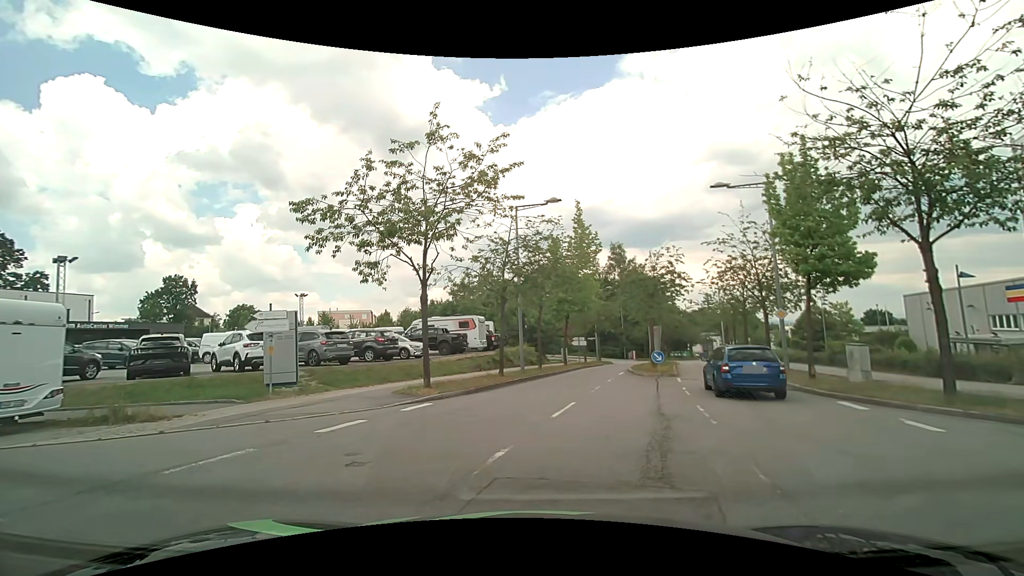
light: Day
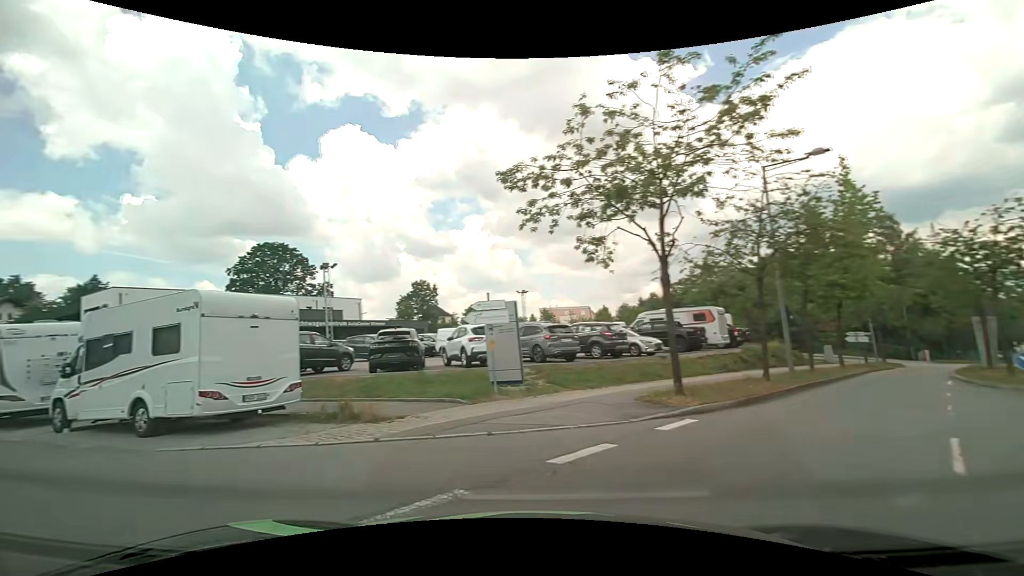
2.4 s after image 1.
(-0.6, +3.6) m; -24°
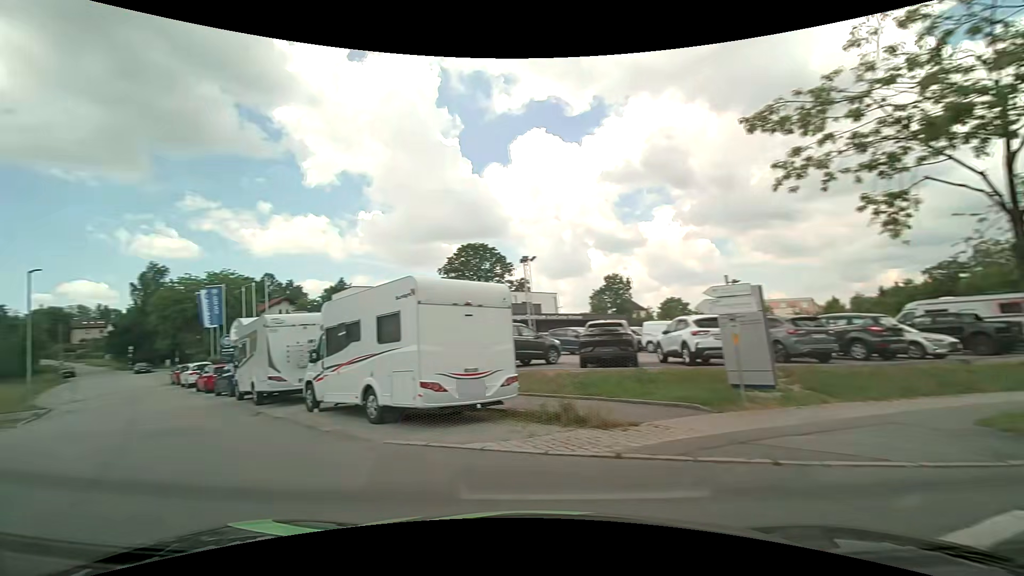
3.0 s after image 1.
(-0.4, +2.0) m; -21°
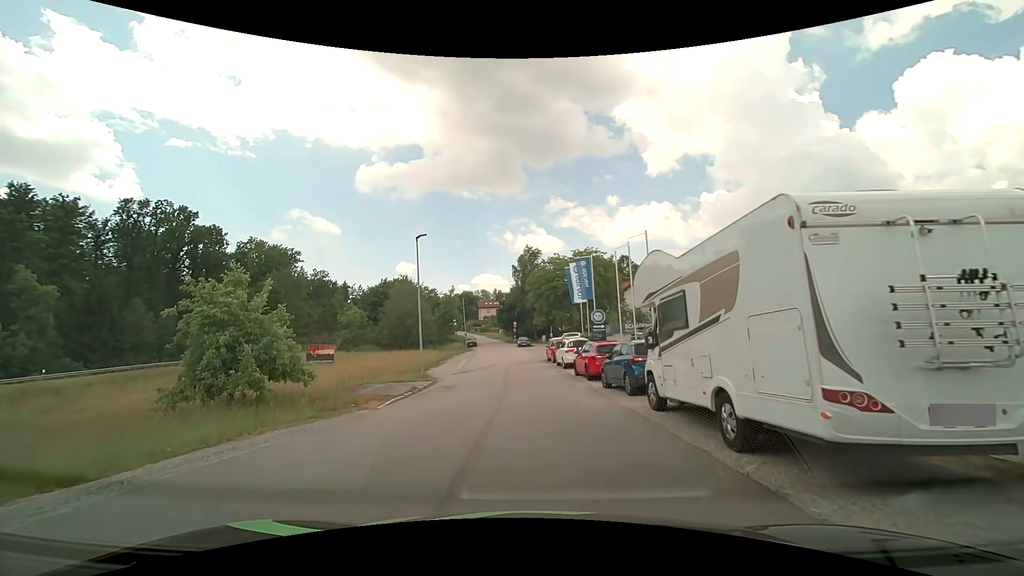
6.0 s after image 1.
(-6.0, +10.1) m; -39°
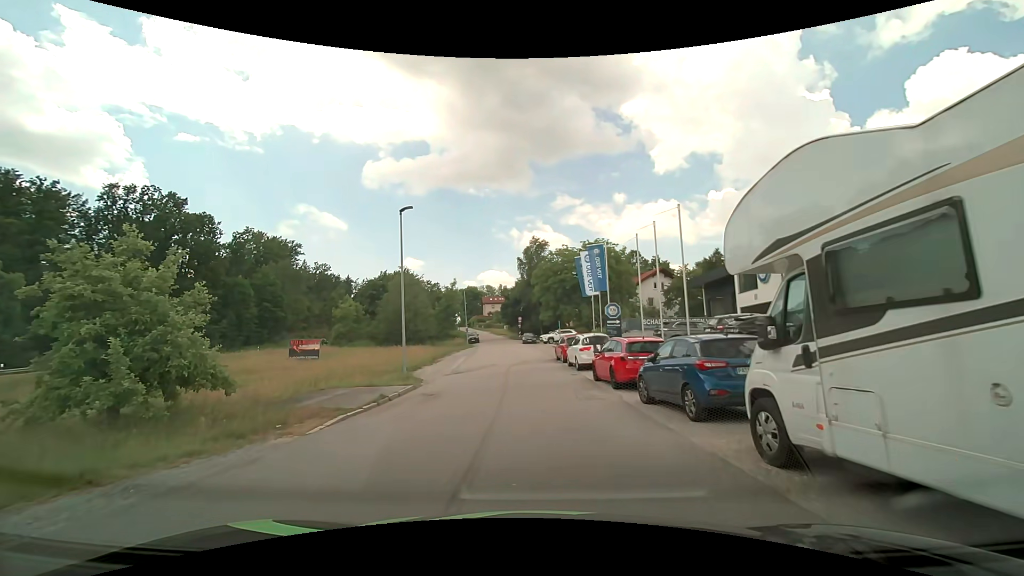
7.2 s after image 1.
(-0.1, +4.9) m; -1°
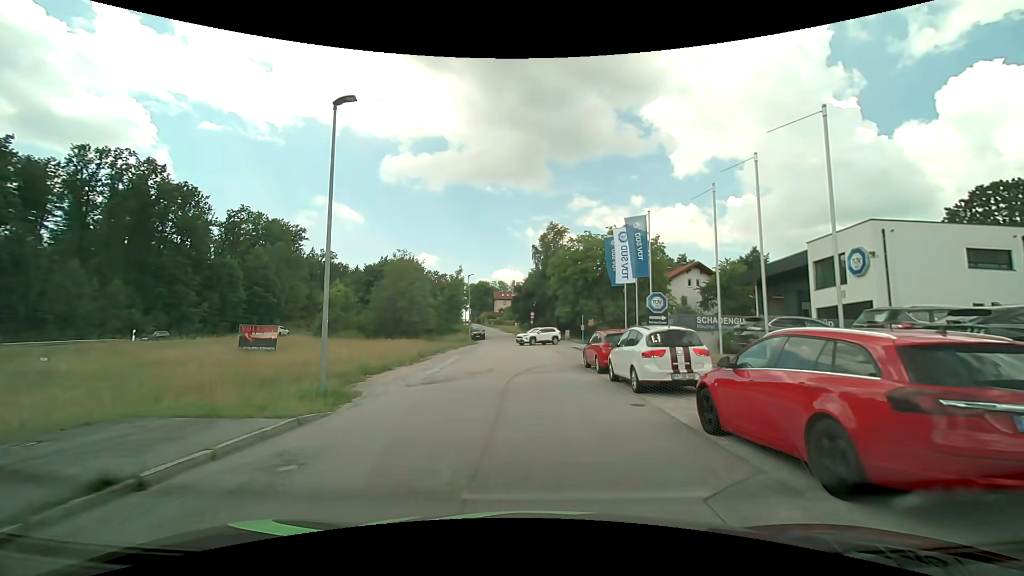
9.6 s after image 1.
(-0.1, +9.9) m; -1°
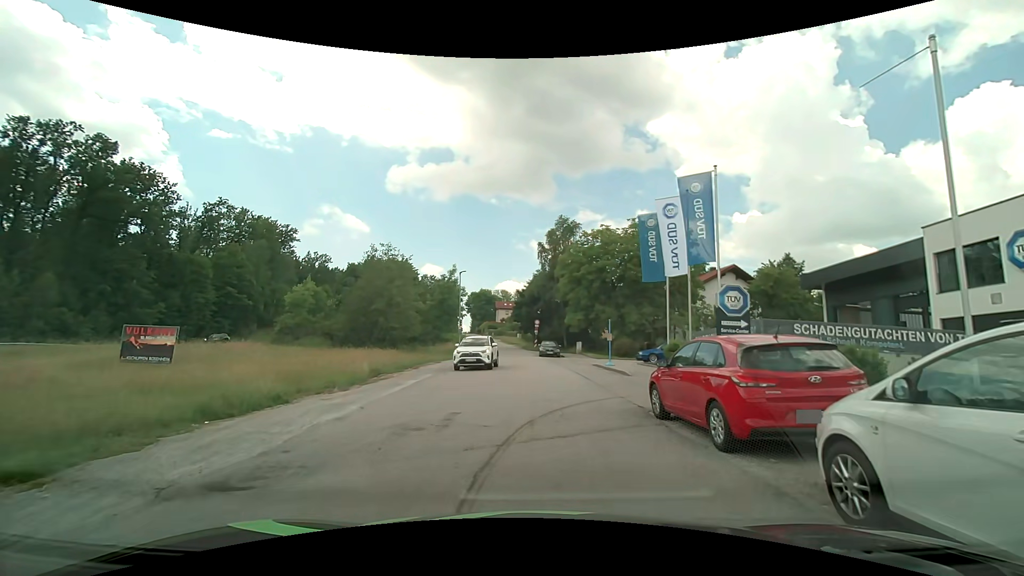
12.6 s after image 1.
(-0.1, +10.6) m; -1°
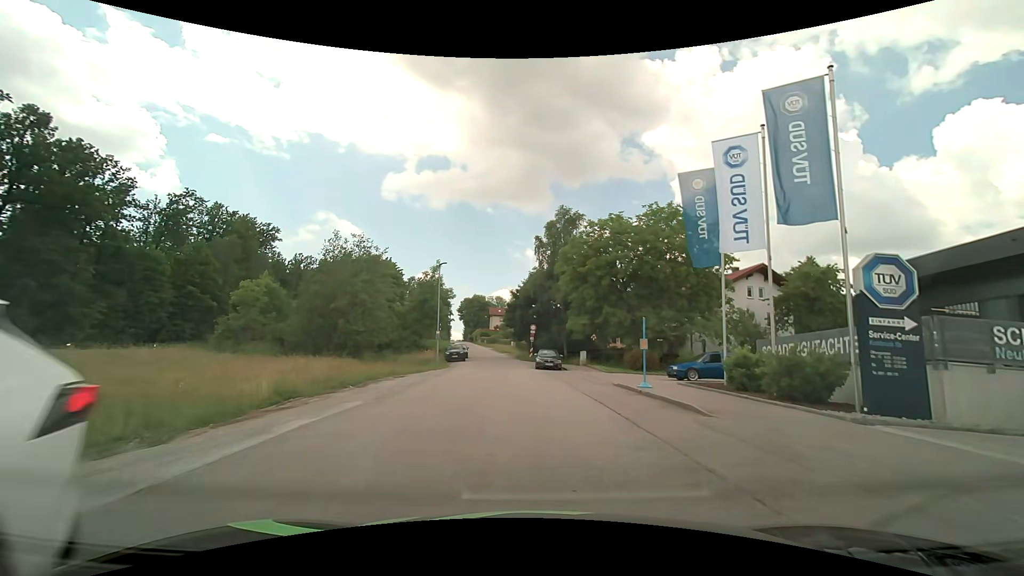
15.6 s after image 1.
(+0.1, +8.6) m; 0°
